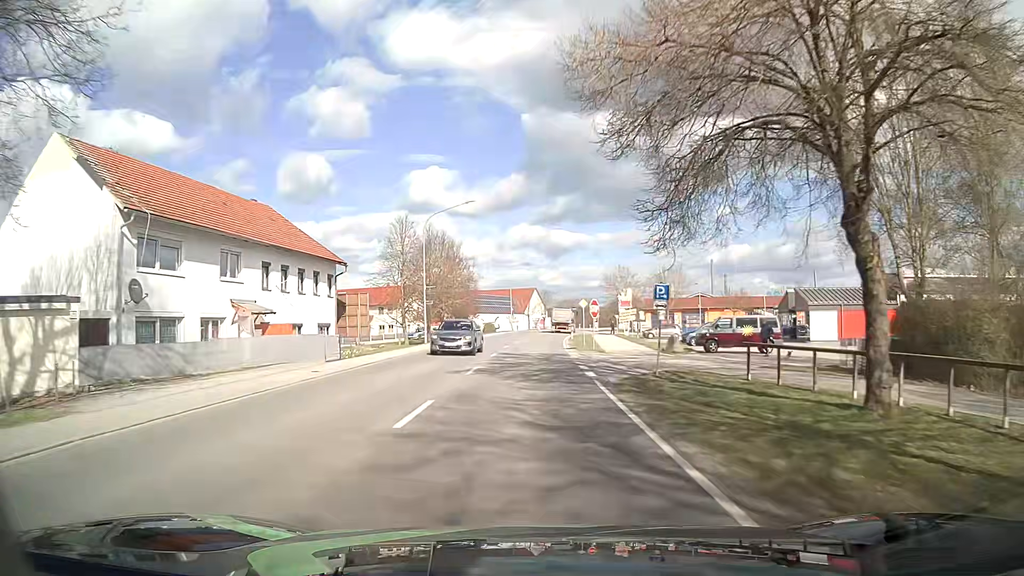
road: primary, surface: asphalt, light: Day
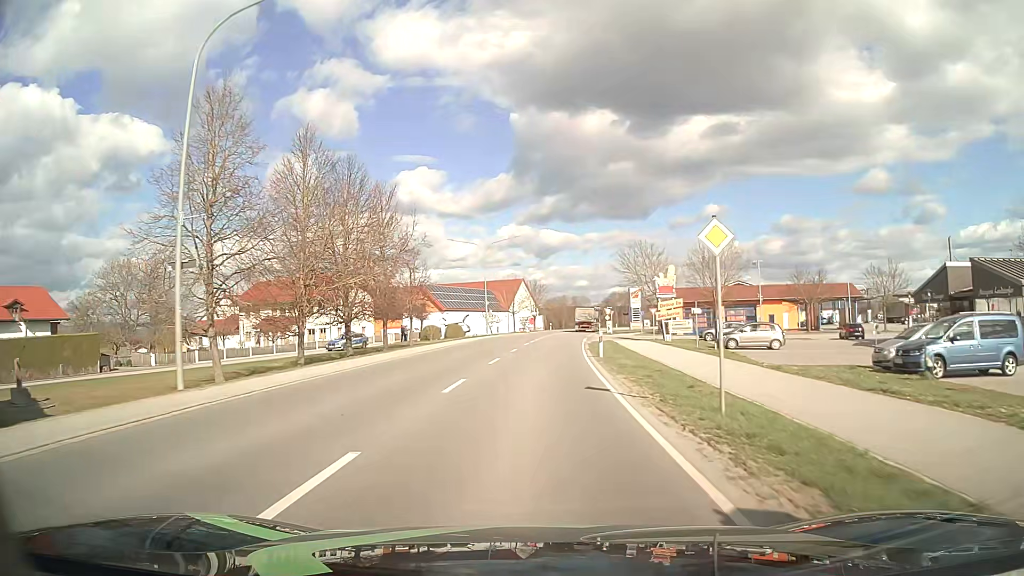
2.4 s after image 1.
(0.0, +31.9) m; 0°
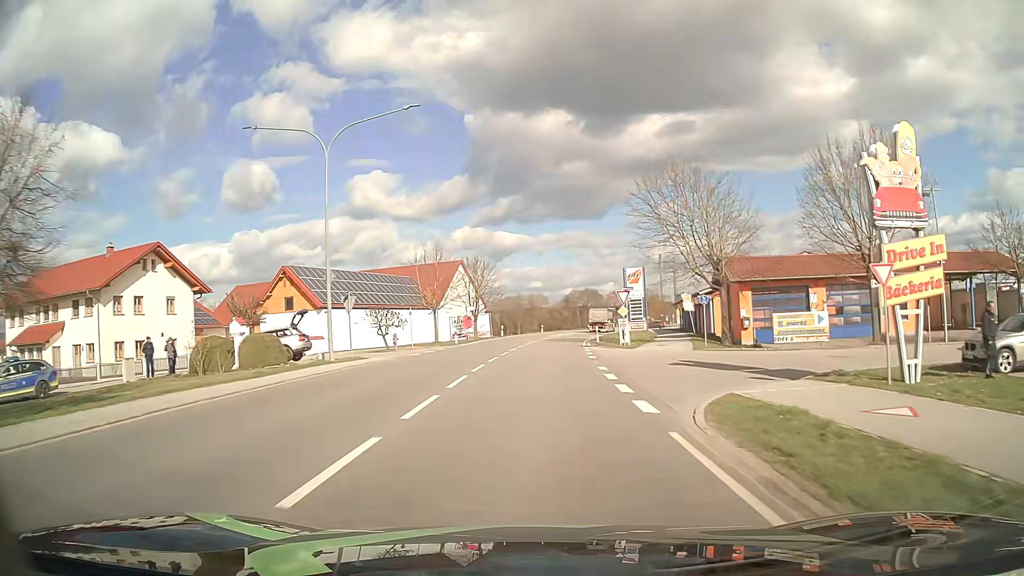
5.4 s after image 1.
(+1.2, +39.7) m; +4°
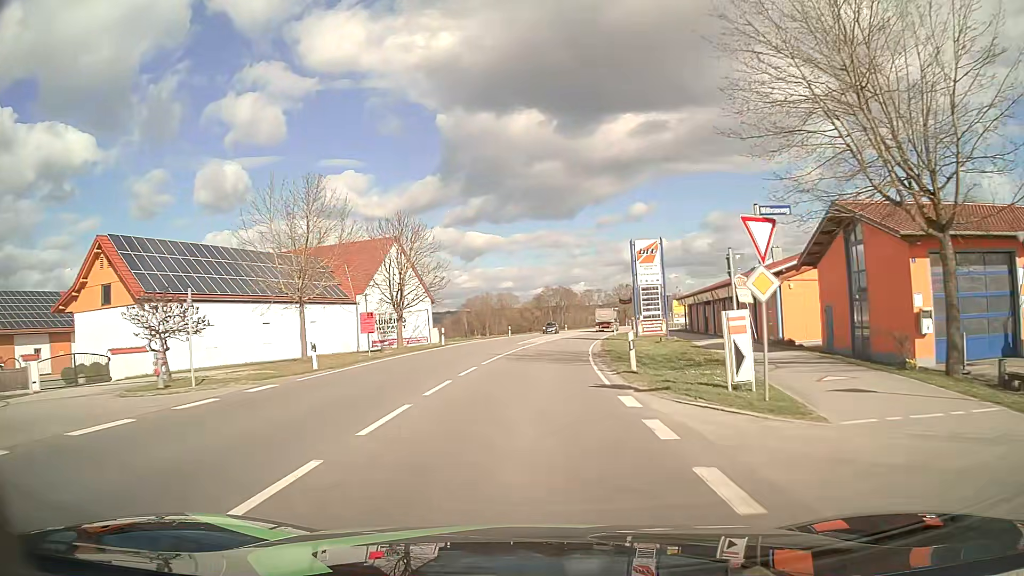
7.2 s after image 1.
(+0.5, +23.8) m; +2°
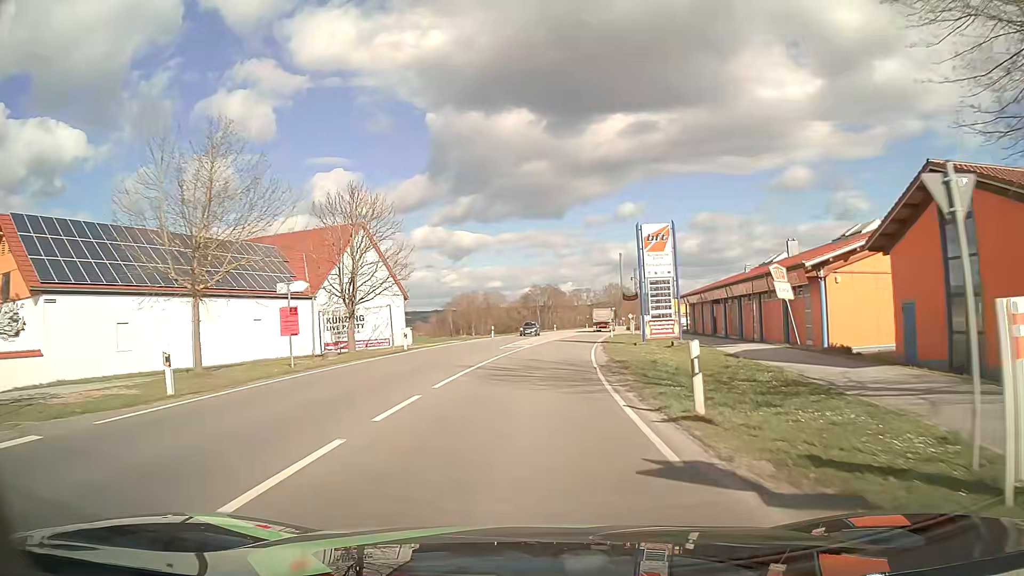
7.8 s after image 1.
(+0.1, +7.9) m; +1°
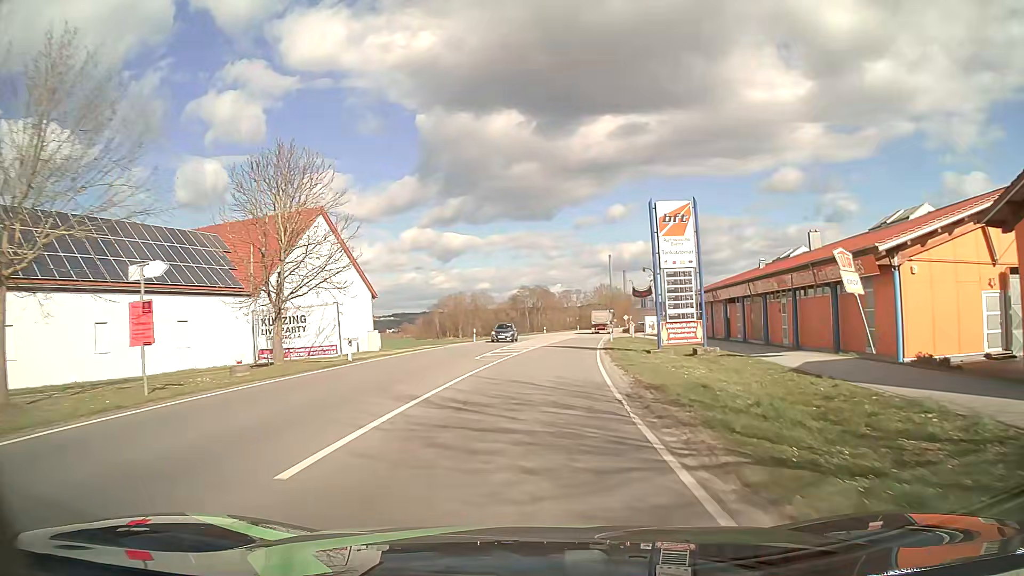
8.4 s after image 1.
(+0.1, +7.9) m; +1°
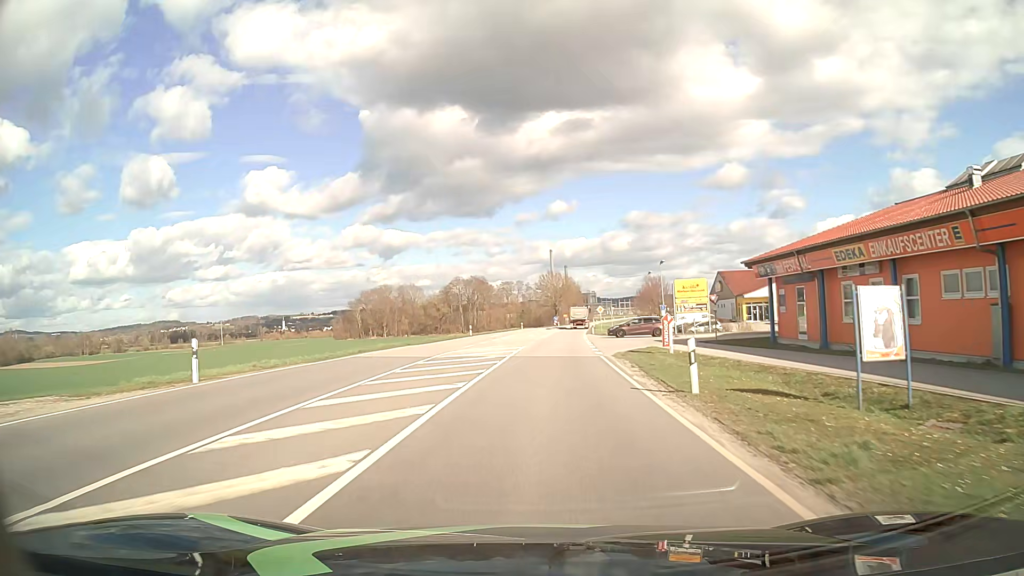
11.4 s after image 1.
(+1.4, +39.8) m; +5°
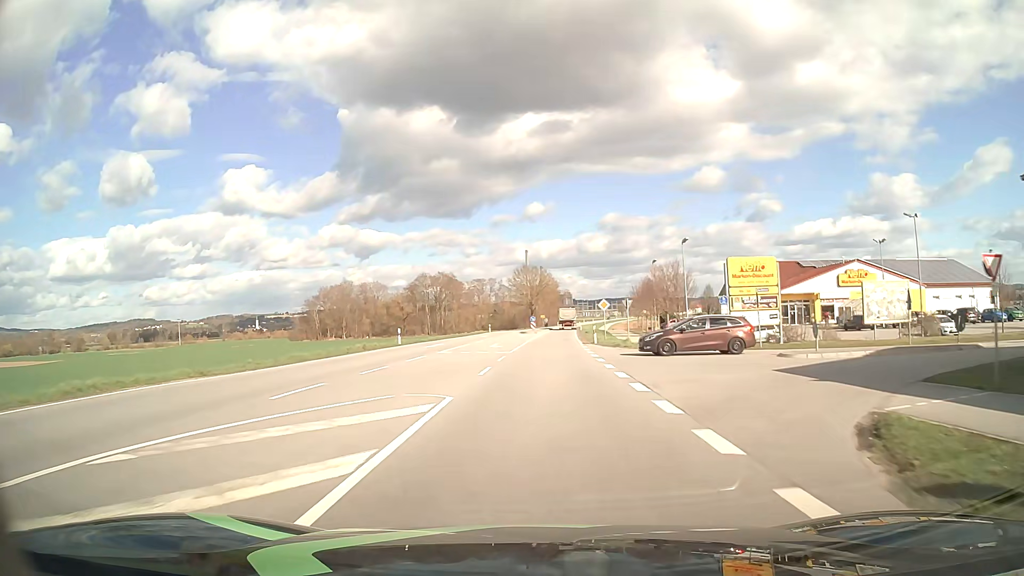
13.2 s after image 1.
(+0.3, +24.0) m; +2°
(0, +10) (0, +20) (+1, +30) (+1, +40) (+2, +50) (+2, +60) (+3, +70) (+3, +80) (+4, +90) (+5, +100) m
